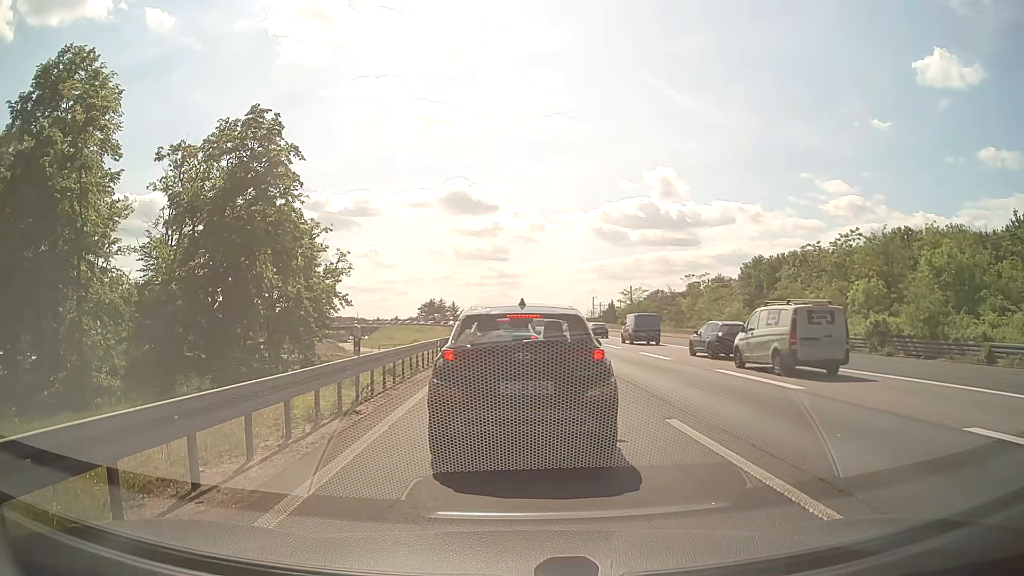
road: motorway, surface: asphalt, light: Day
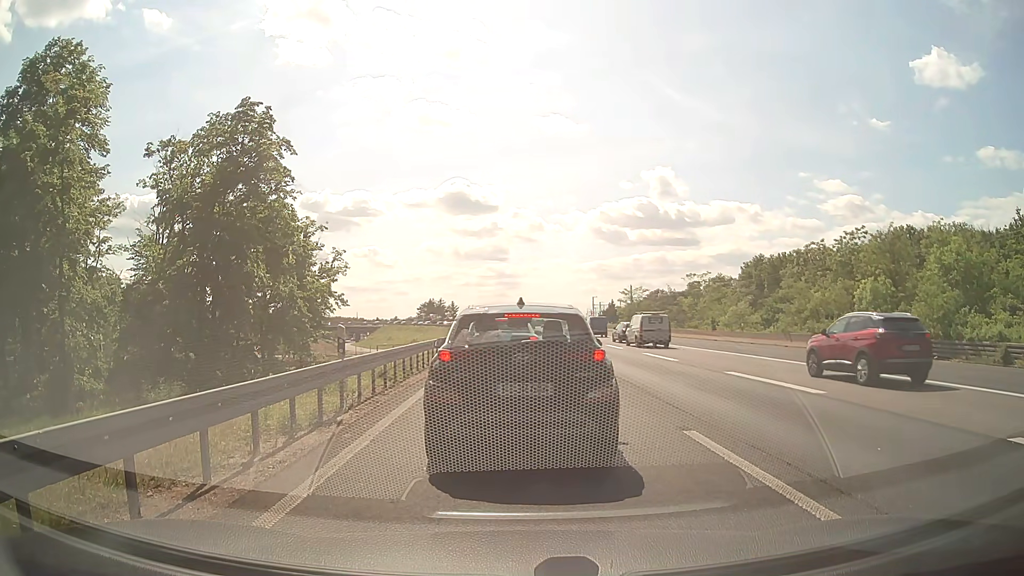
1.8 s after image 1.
(0.0, +1.0) m; 0°
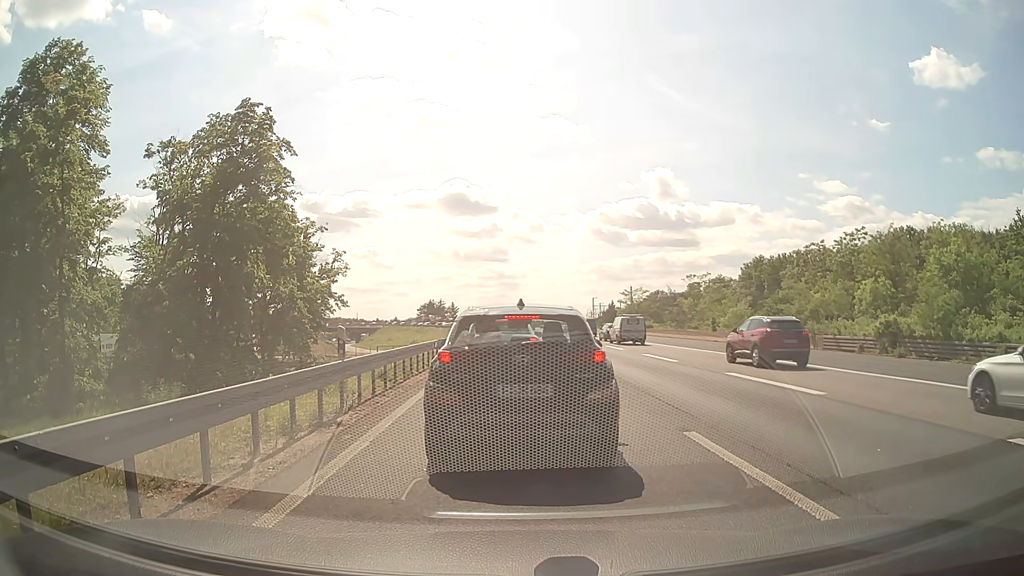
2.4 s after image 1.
(0.0, 0.0) m; 0°
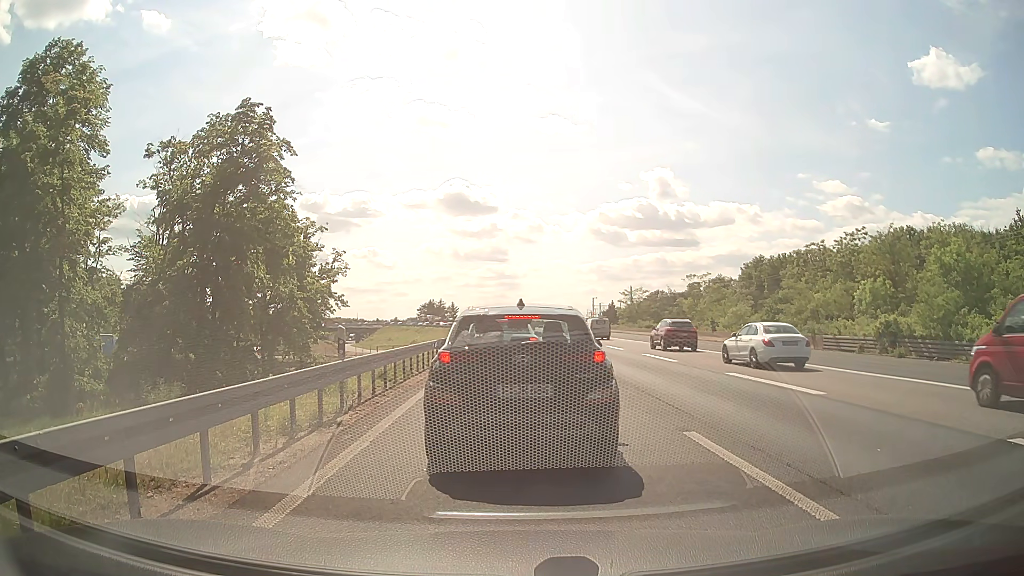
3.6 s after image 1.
(0.0, 0.0) m; 0°
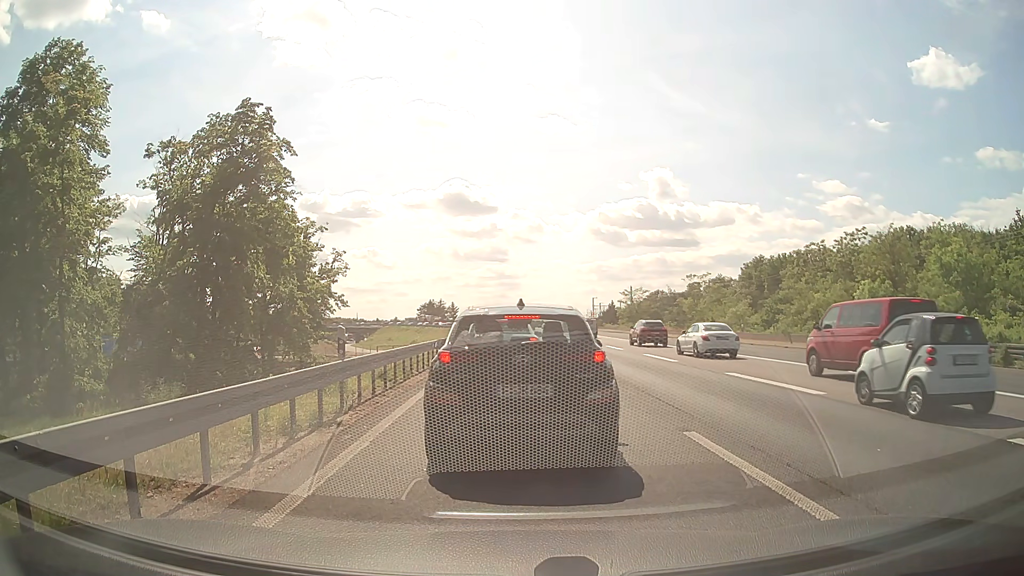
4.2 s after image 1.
(0.0, 0.0) m; 0°
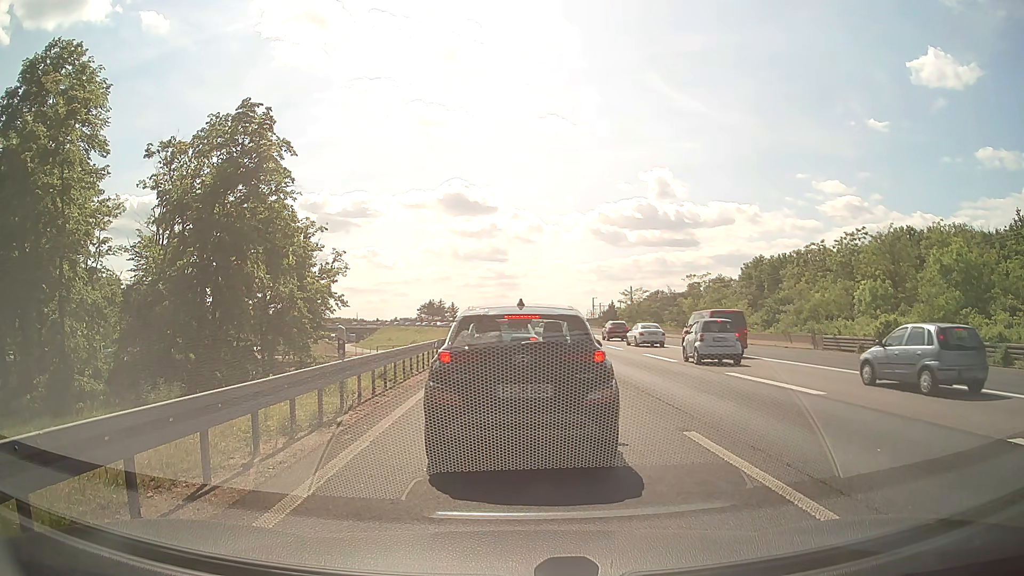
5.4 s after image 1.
(0.0, 0.0) m; 0°
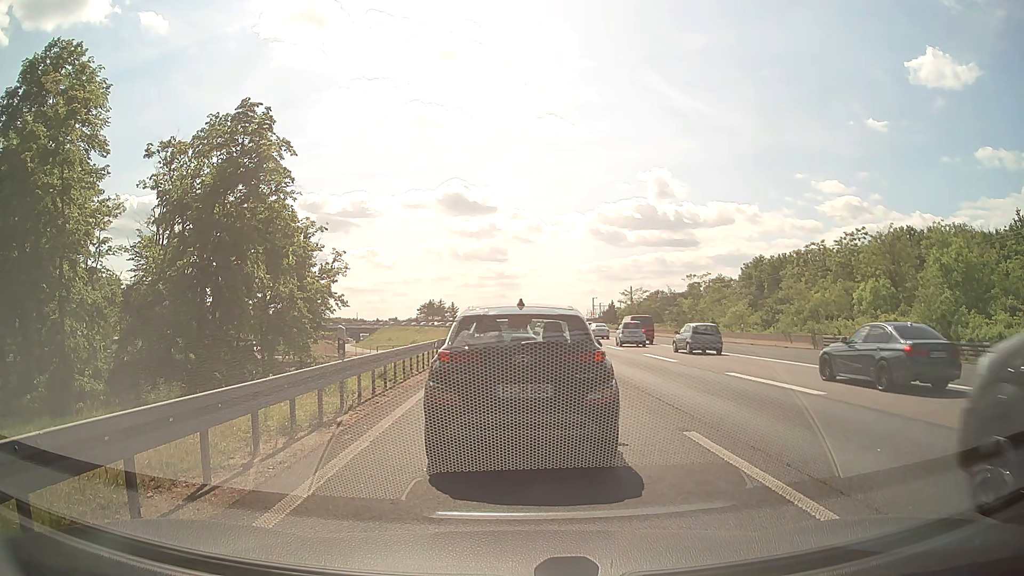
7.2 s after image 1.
(0.0, 0.0) m; 0°
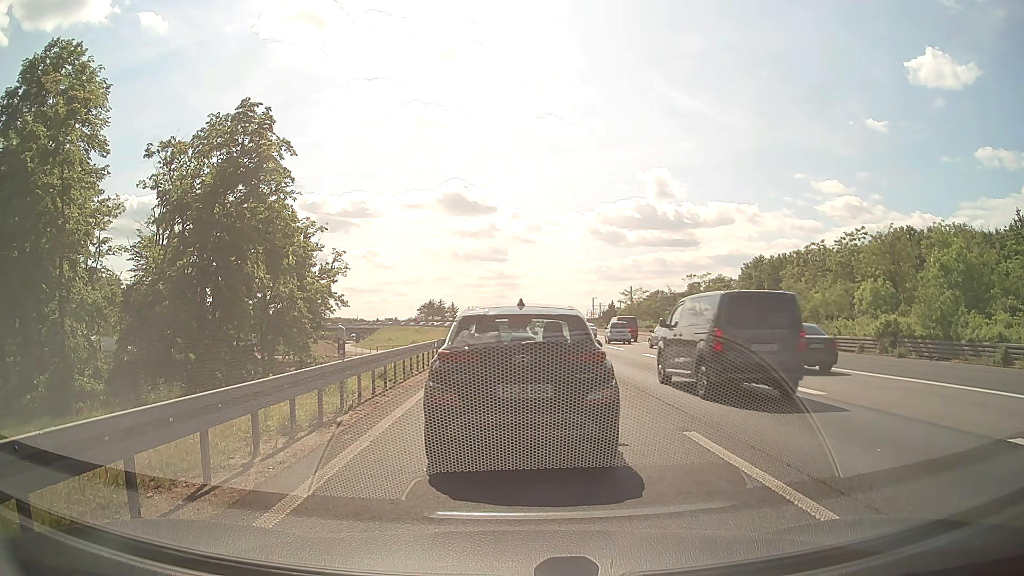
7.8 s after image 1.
(0.0, 0.0) m; 0°
